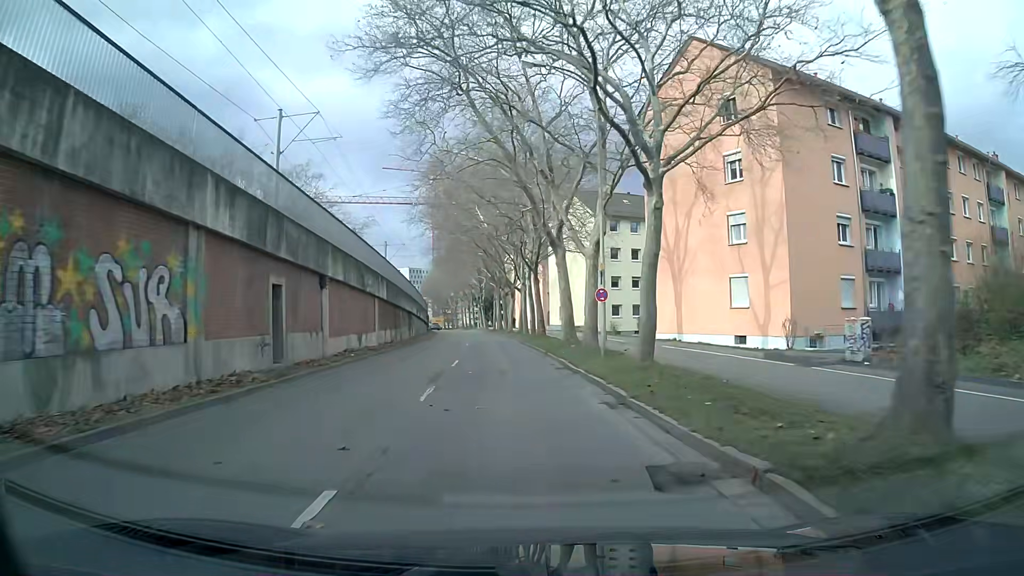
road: tertiary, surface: asphalt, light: Day
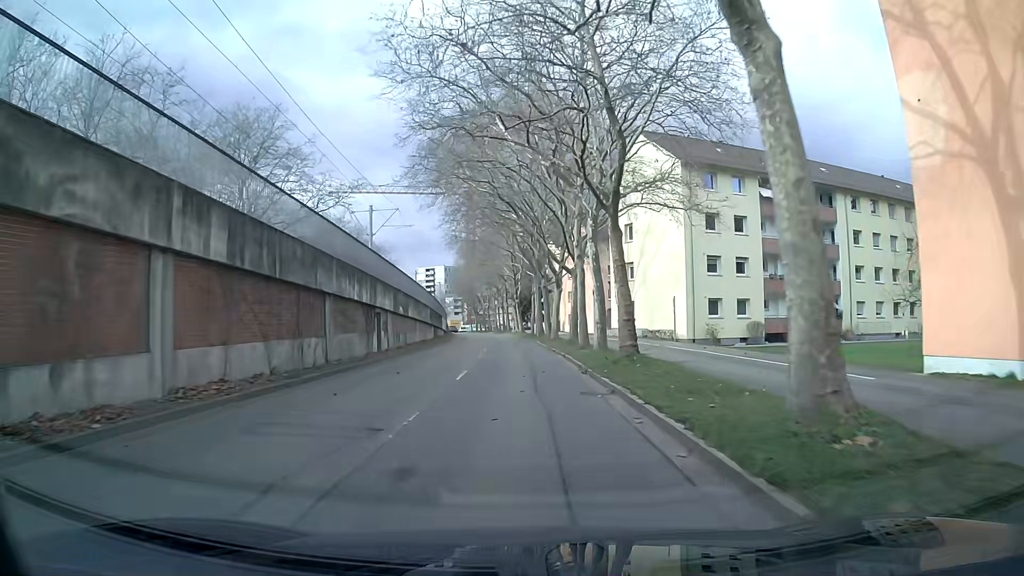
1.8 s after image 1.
(-0.7, +22.5) m; -3°
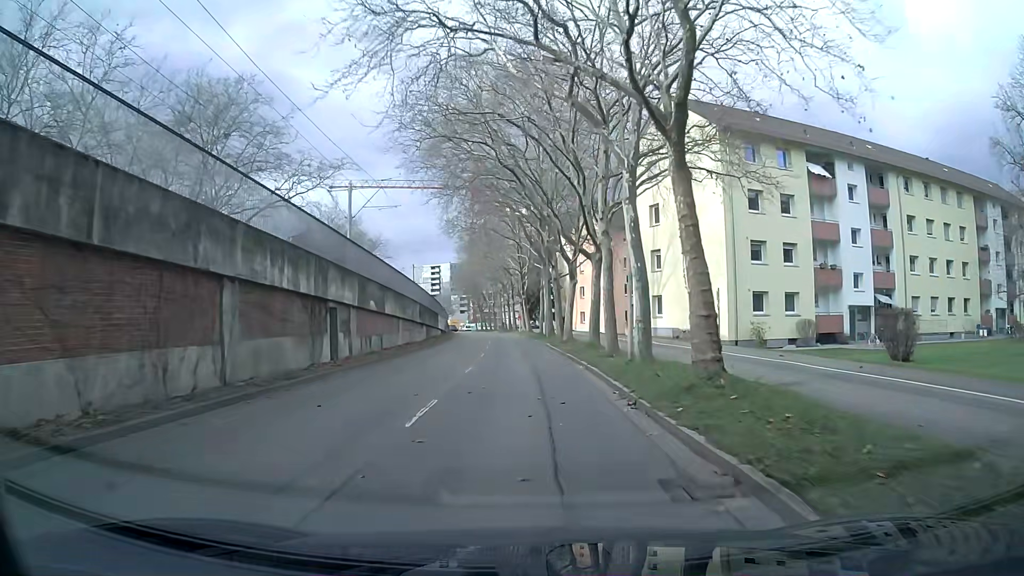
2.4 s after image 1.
(0.0, +7.5) m; 0°
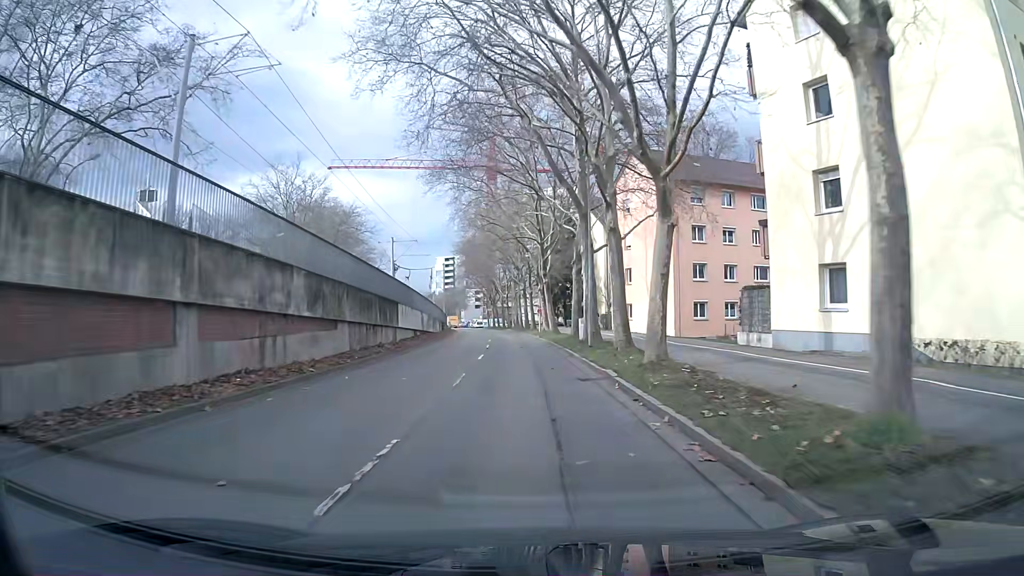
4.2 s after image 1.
(-0.4, +22.5) m; -2°
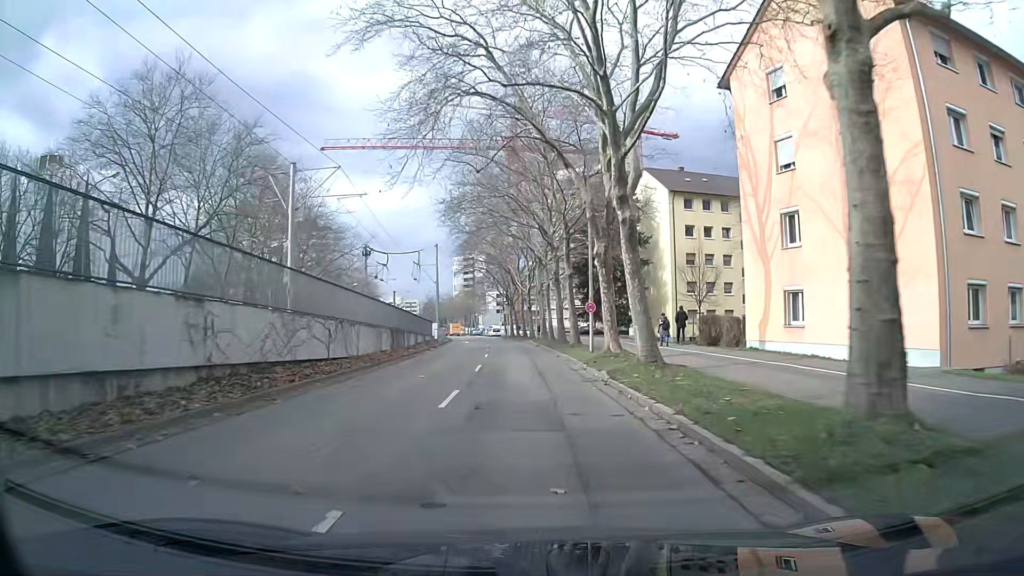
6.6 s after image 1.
(-0.6, +30.1) m; -2°
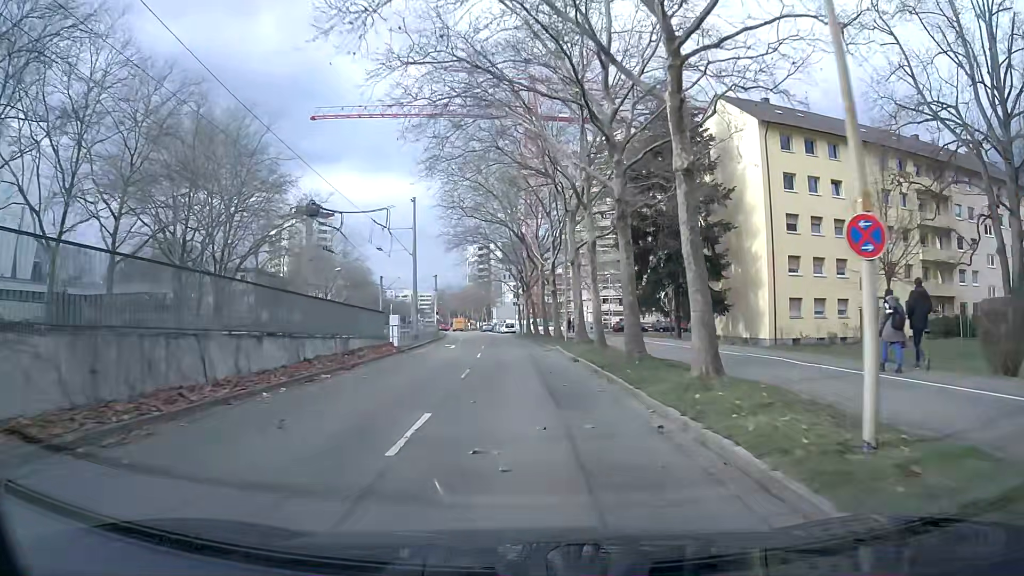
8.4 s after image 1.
(-0.4, +22.3) m; -2°
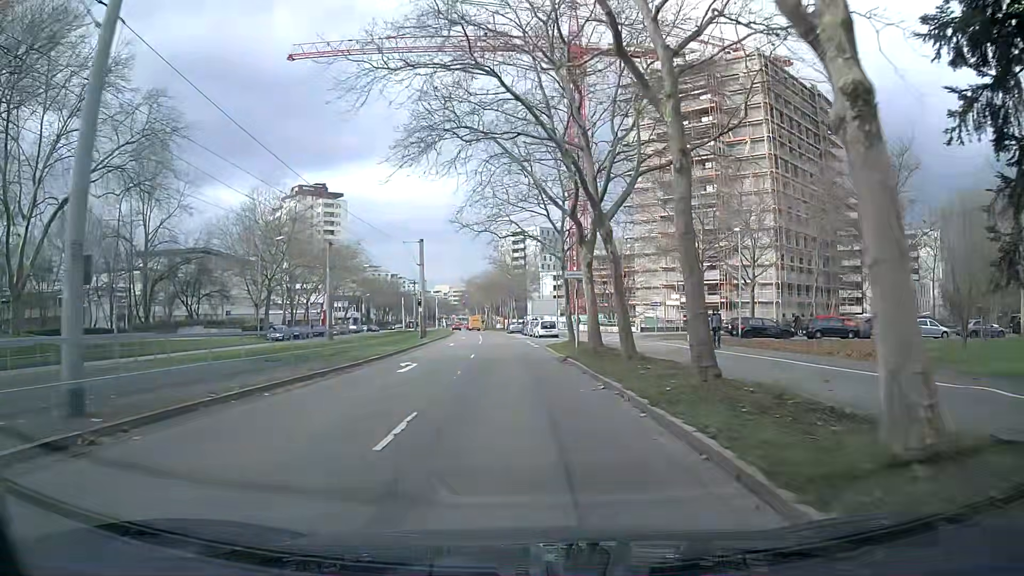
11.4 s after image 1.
(-0.9, +36.1) m; -3°
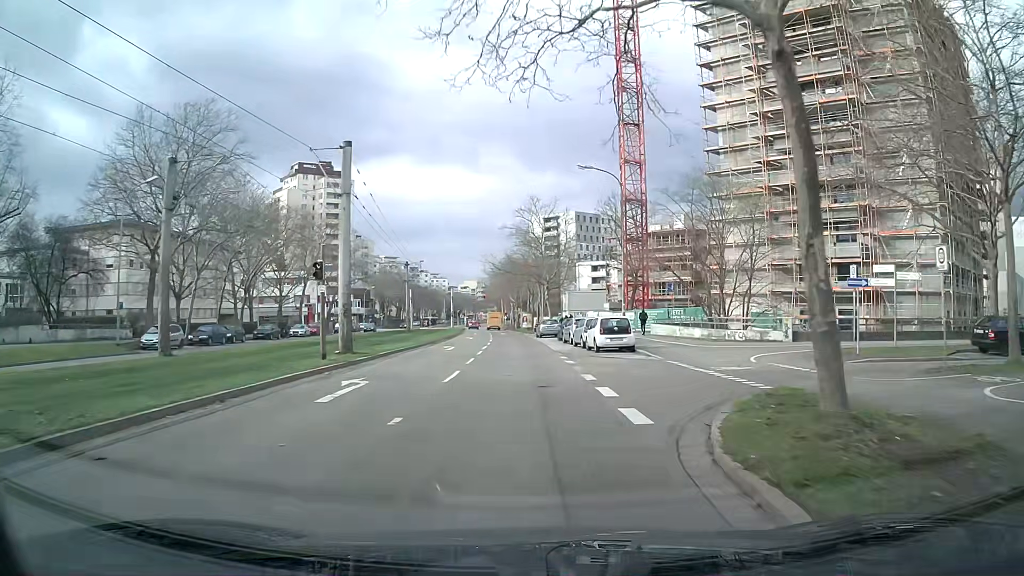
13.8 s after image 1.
(-0.9, +27.8) m; -3°
(0, +10) (0, +20) (0, +30) (-1, +40) (-1, +50) (-1, +60) (-2, +70) (-2, +80) (-3, +90) (-4, +100) m
